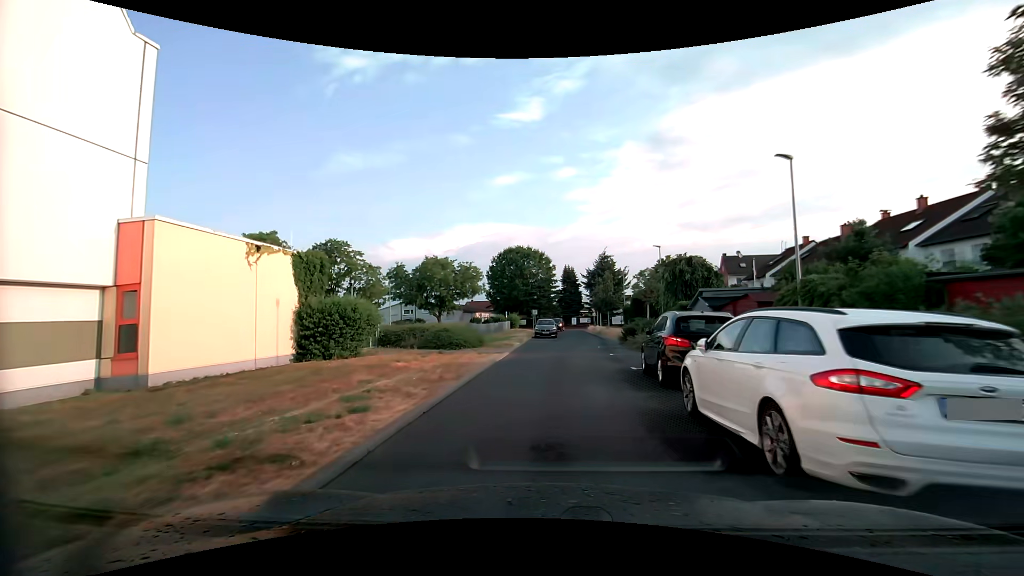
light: Day
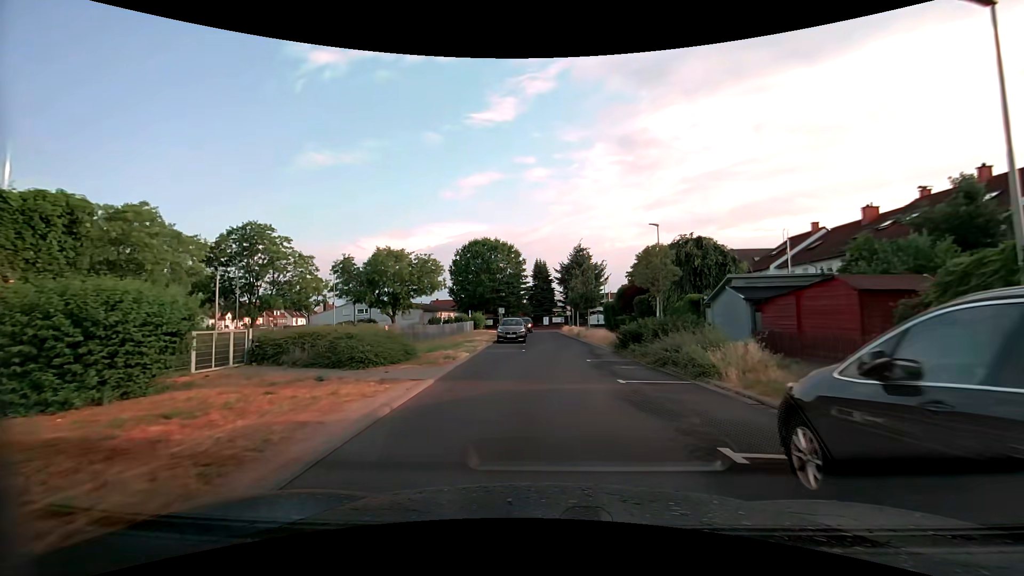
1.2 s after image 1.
(+0.2, +9.4) m; +3°
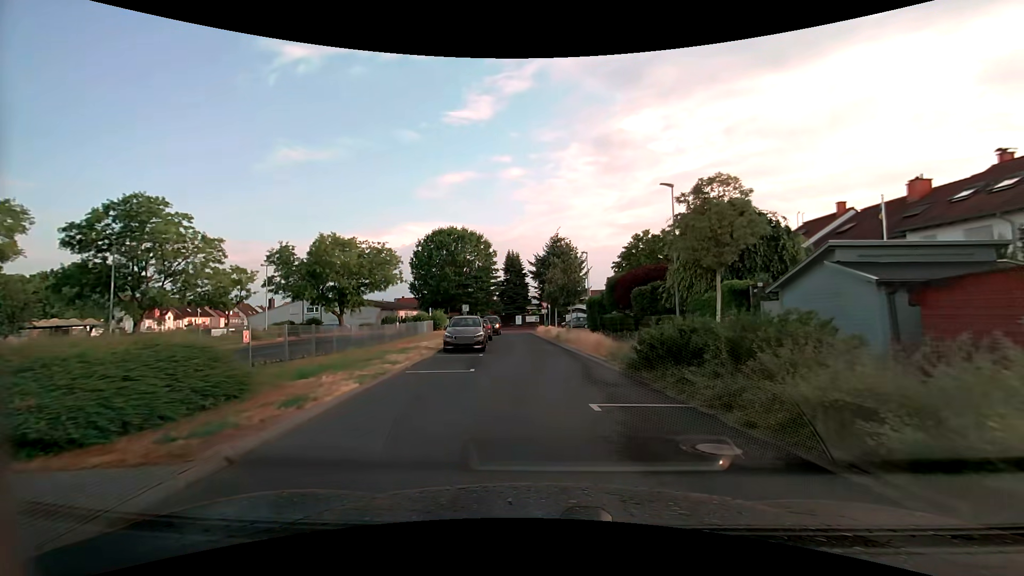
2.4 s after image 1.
(+0.3, +9.5) m; +3°
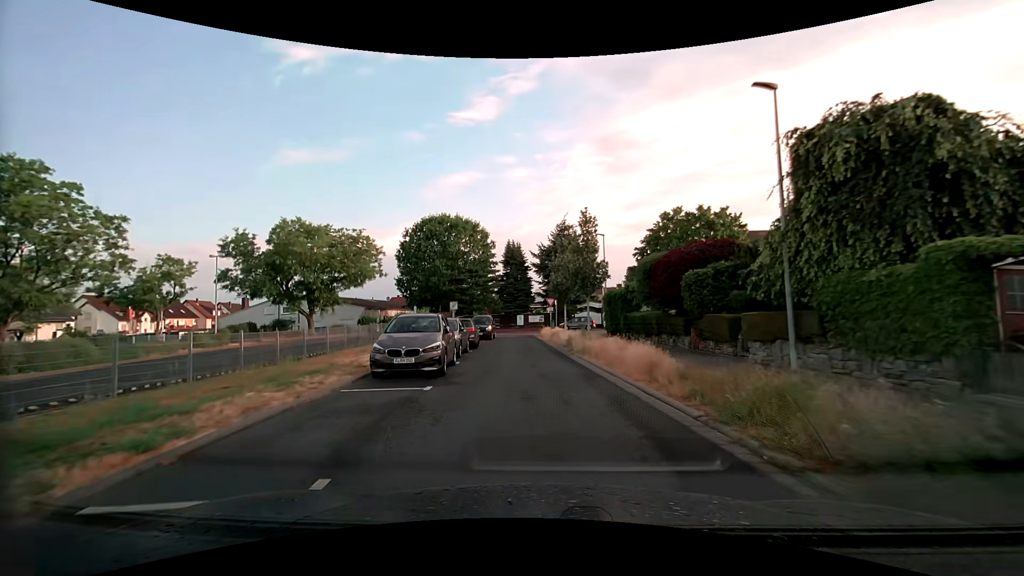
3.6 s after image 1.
(0.0, +9.5) m; -1°
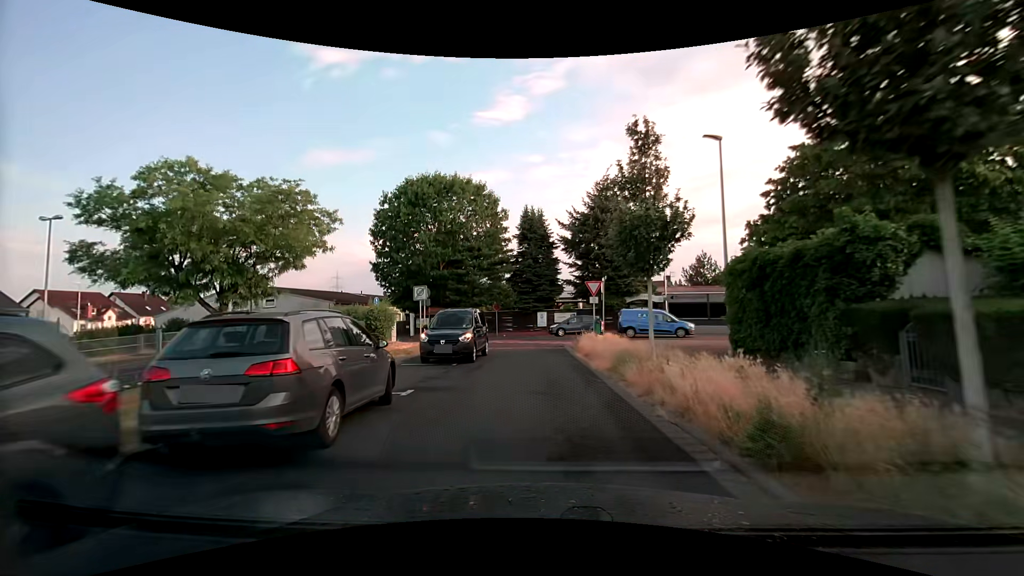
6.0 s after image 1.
(-0.6, +19.0) m; -3°
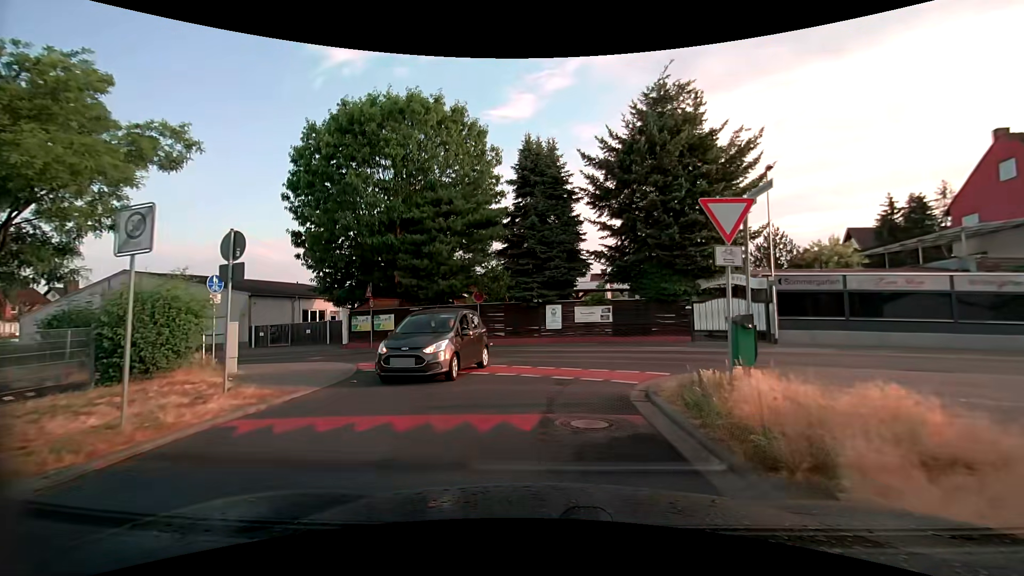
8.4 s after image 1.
(-0.3, +16.9) m; -1°
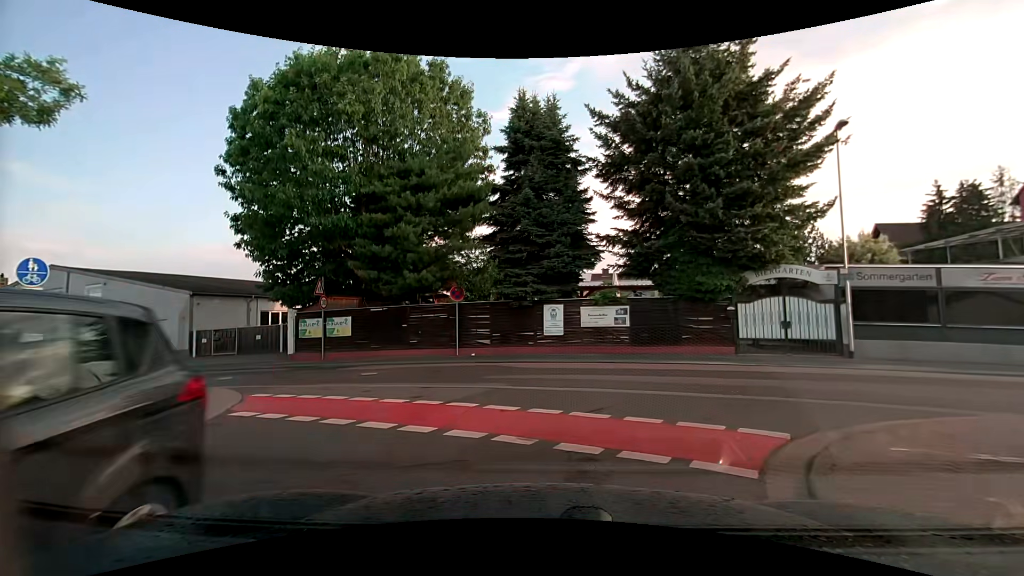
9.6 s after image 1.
(0.0, +5.5) m; 0°
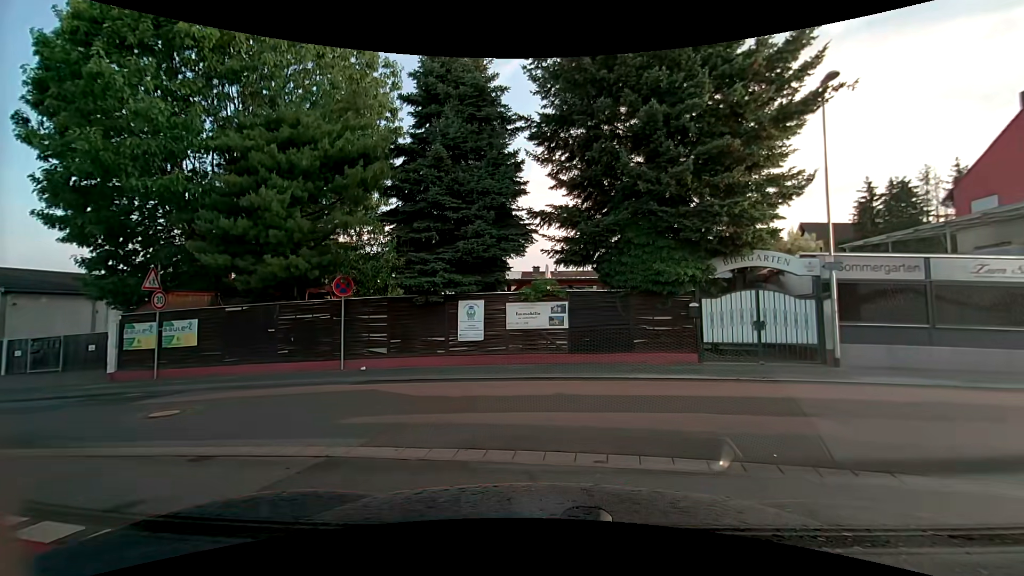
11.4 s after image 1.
(+0.2, +4.5) m; +9°
